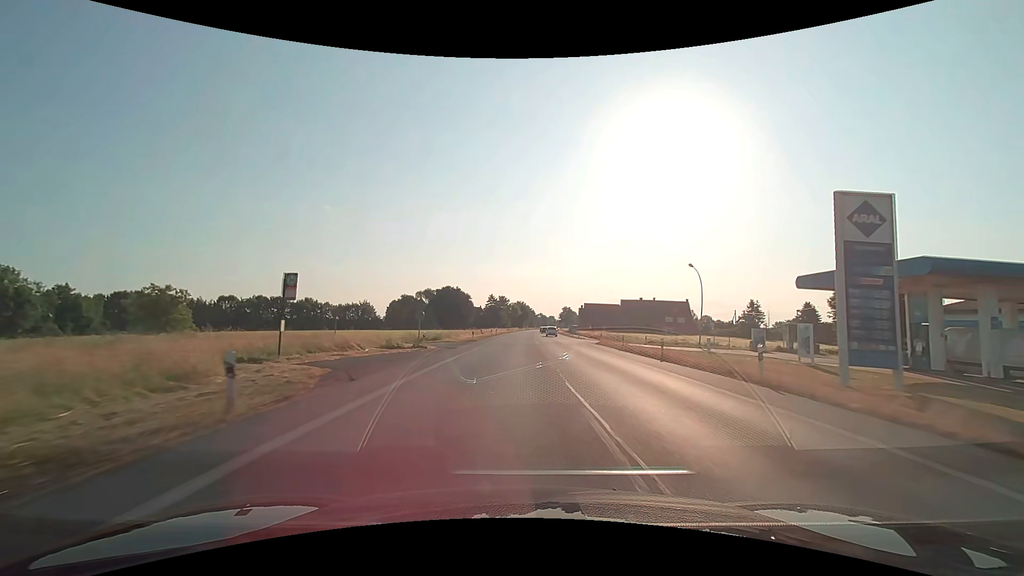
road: primary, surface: asphalt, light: Day
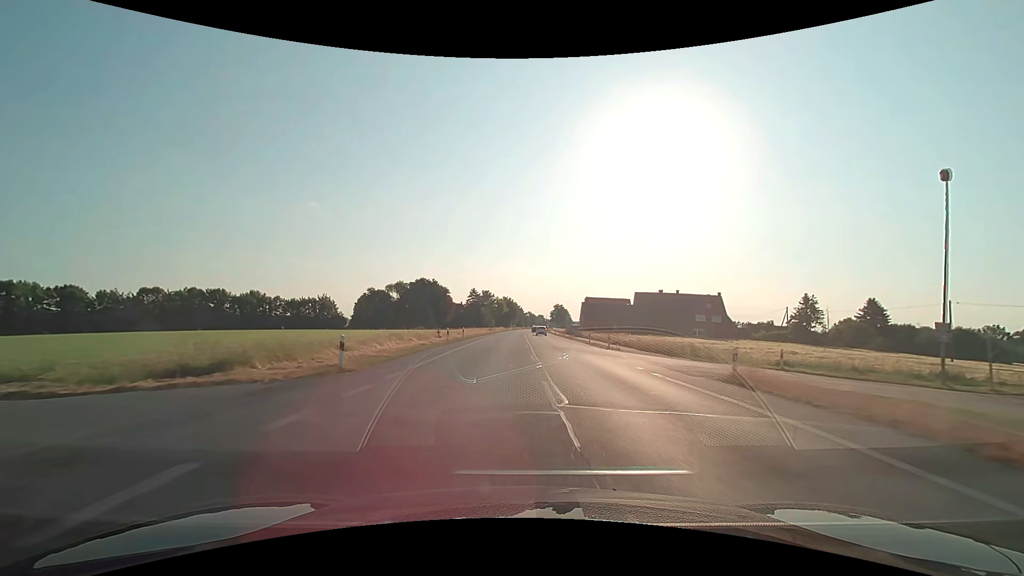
(+0.3, +32.3) m; +1°
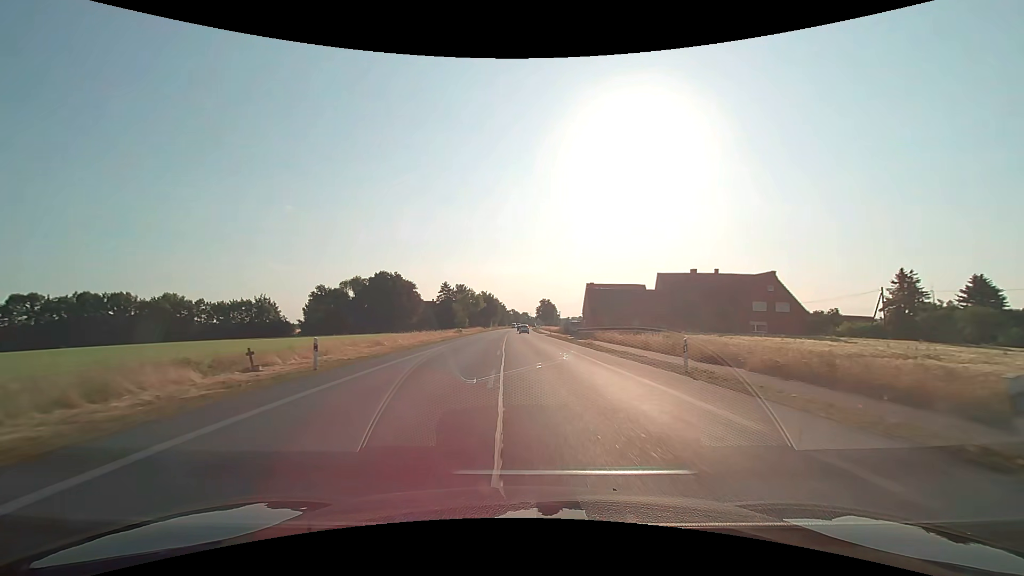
(+0.6, +32.2) m; +2°
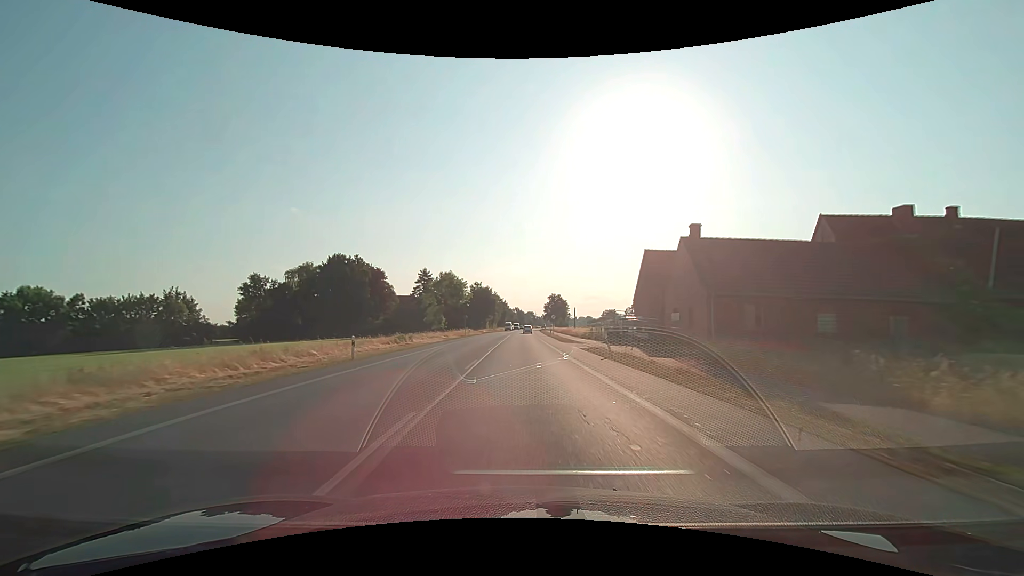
(-0.1, +43.0) m; 0°
(0, +10) (0, +20) (0, +30) (0, +40) (0, +50) (0, +60) (0, +70) (0, +80) (0, +90) (0, +100) m
